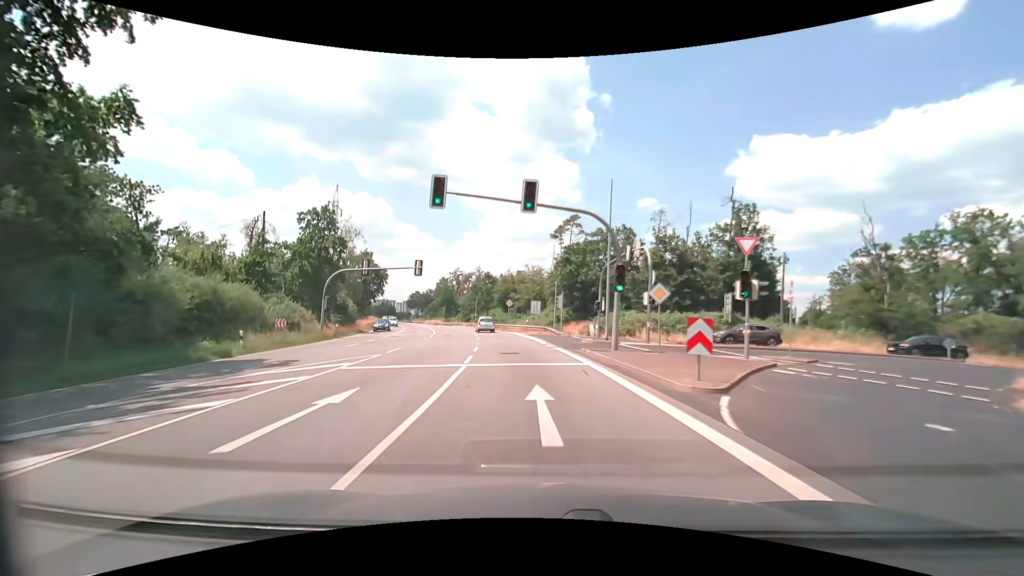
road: primary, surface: asphalt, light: Day
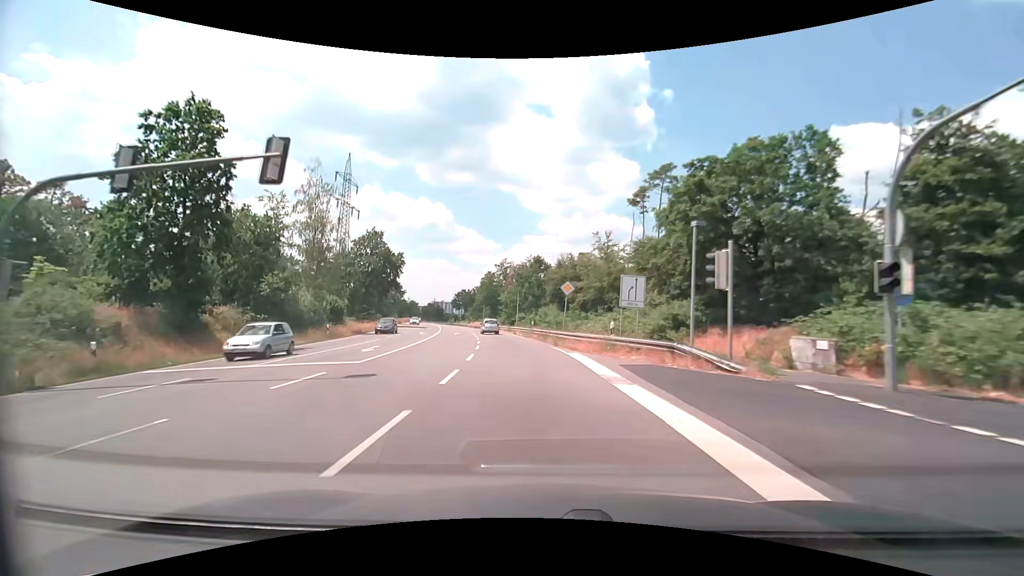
(-1.8, +29.6) m; -7°
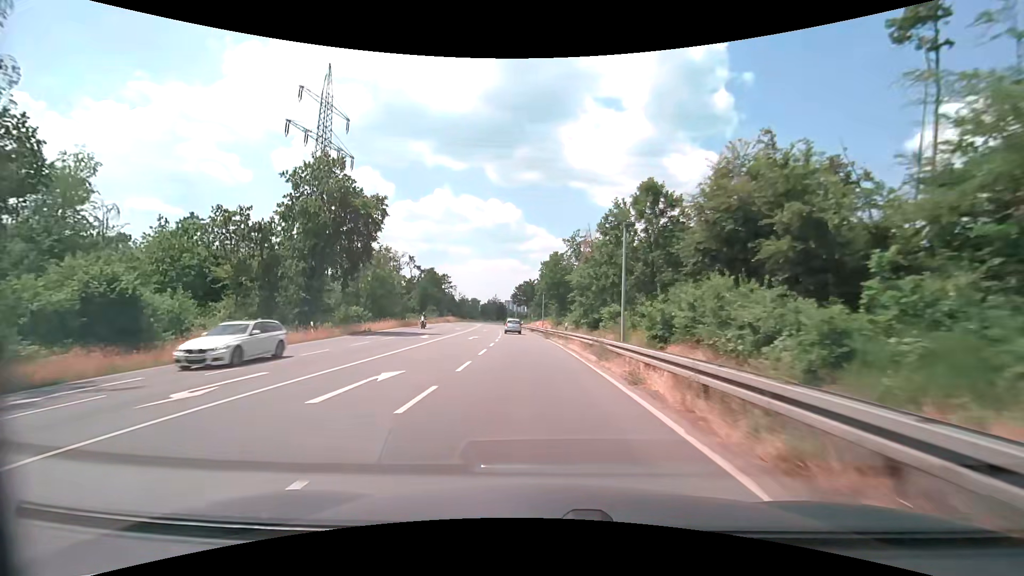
(-2.8, +39.5) m; -8°
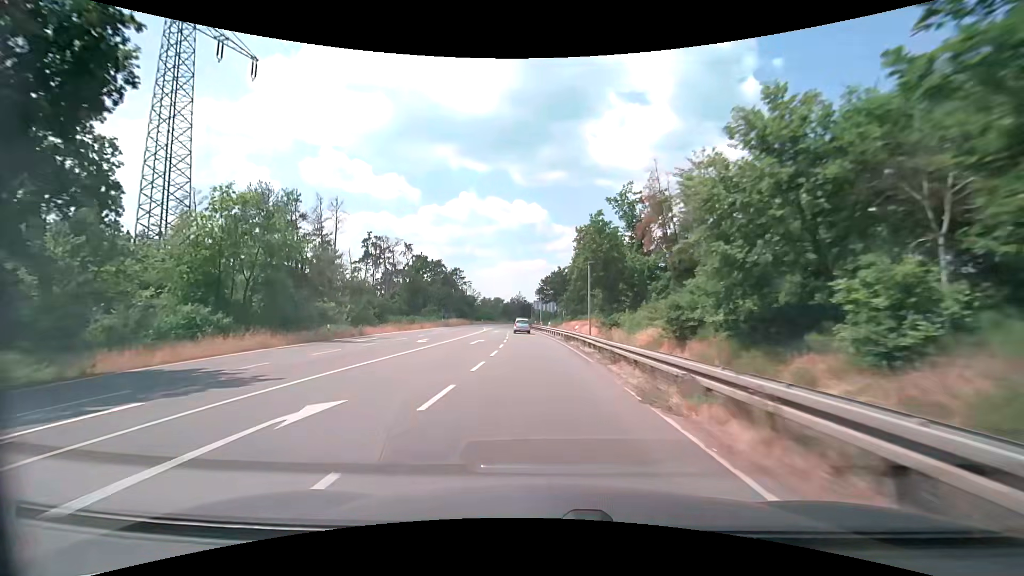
(-0.9, +30.0) m; -3°
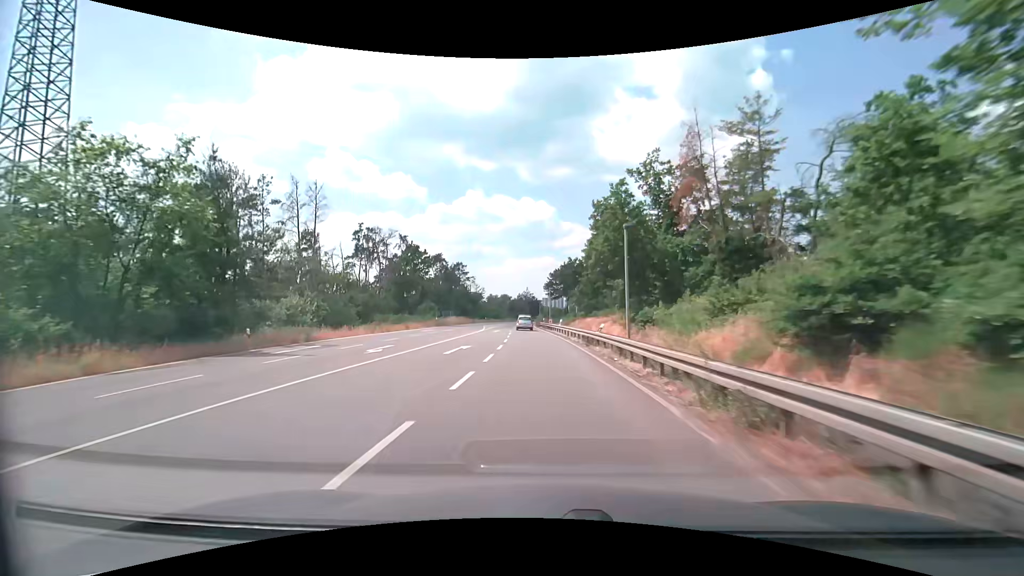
(-0.1, +10.1) m; -1°
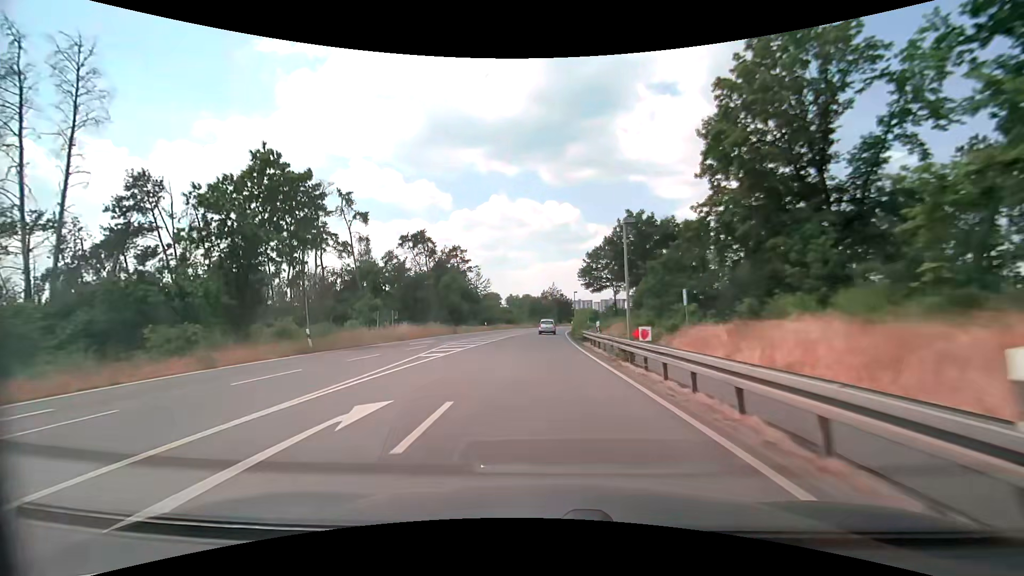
(-1.2, +40.6) m; -3°
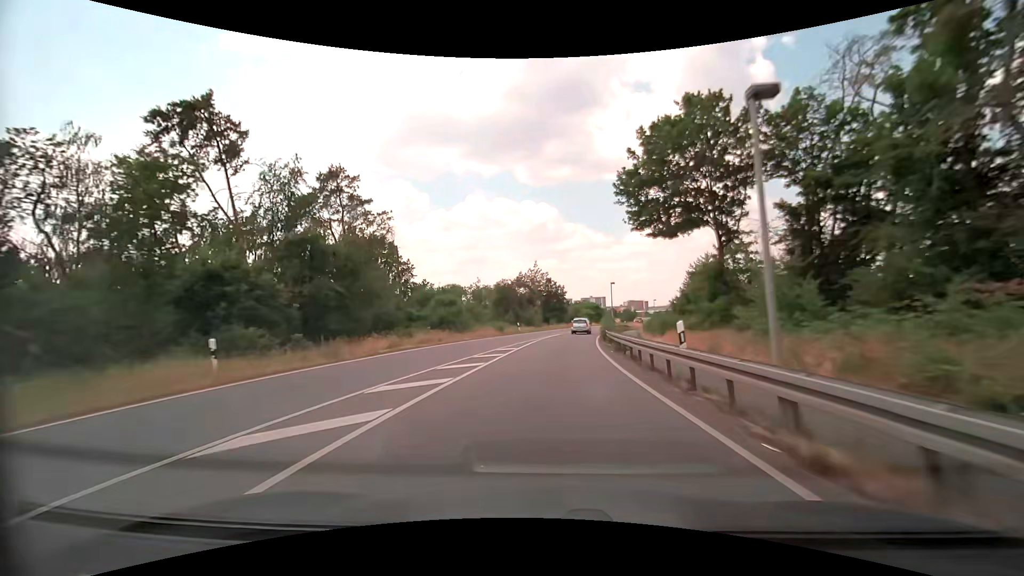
(+0.1, +51.4) m; +2°
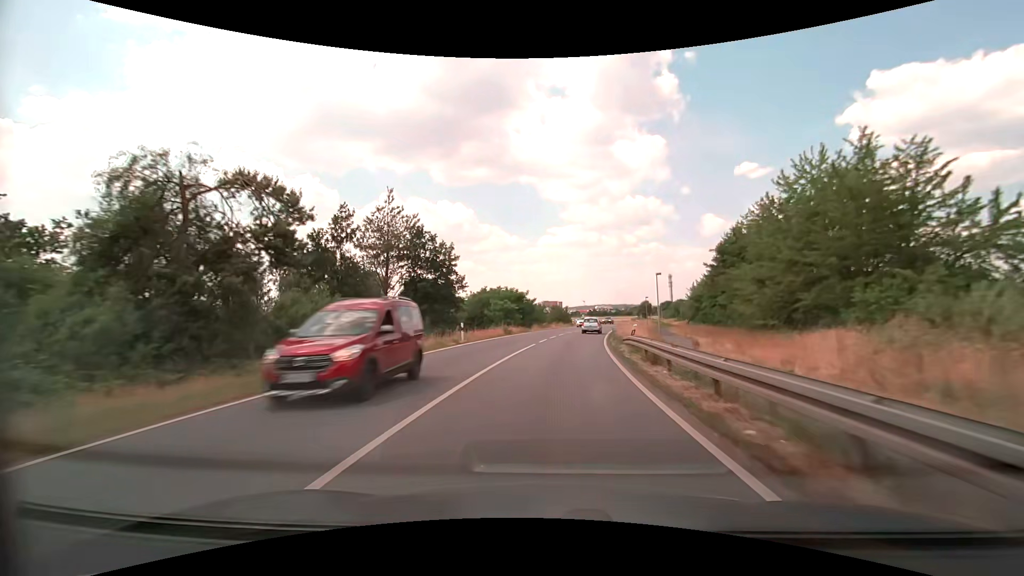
(+4.6, +51.9) m; +10°
(0, +10) (+1, +20) (+2, +30) (+3, +40) (+4, +50) (+6, +60) (+8, +69) (+10, +79) (+12, +89) (+15, +99) m
